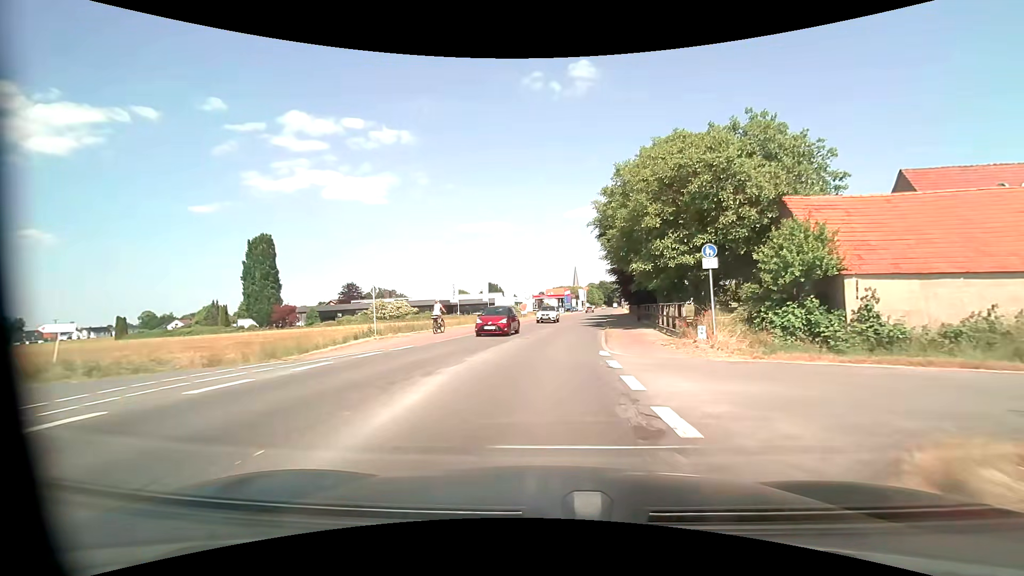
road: primary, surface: asphalt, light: Day
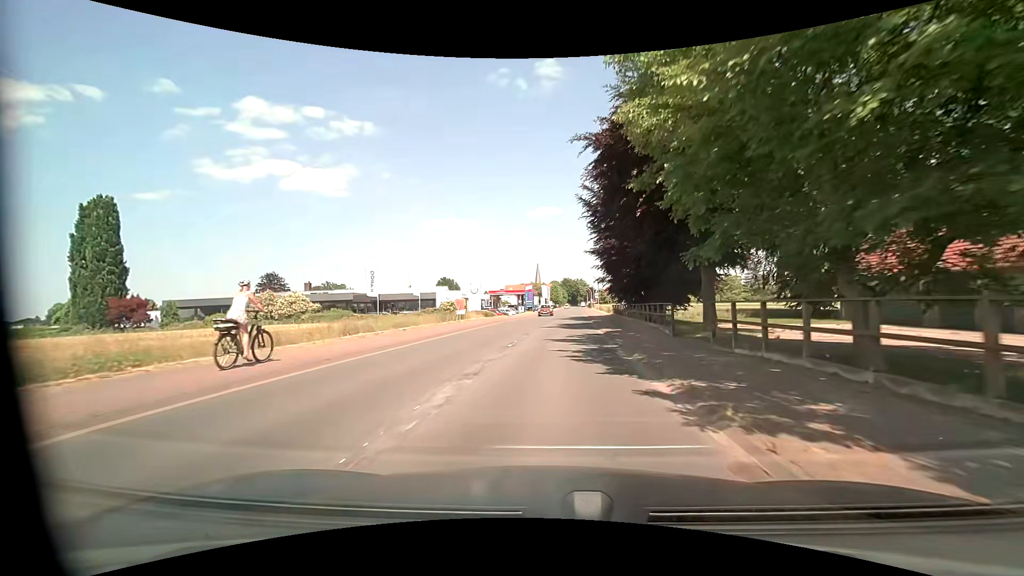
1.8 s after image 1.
(+1.0, +24.5) m; +4°
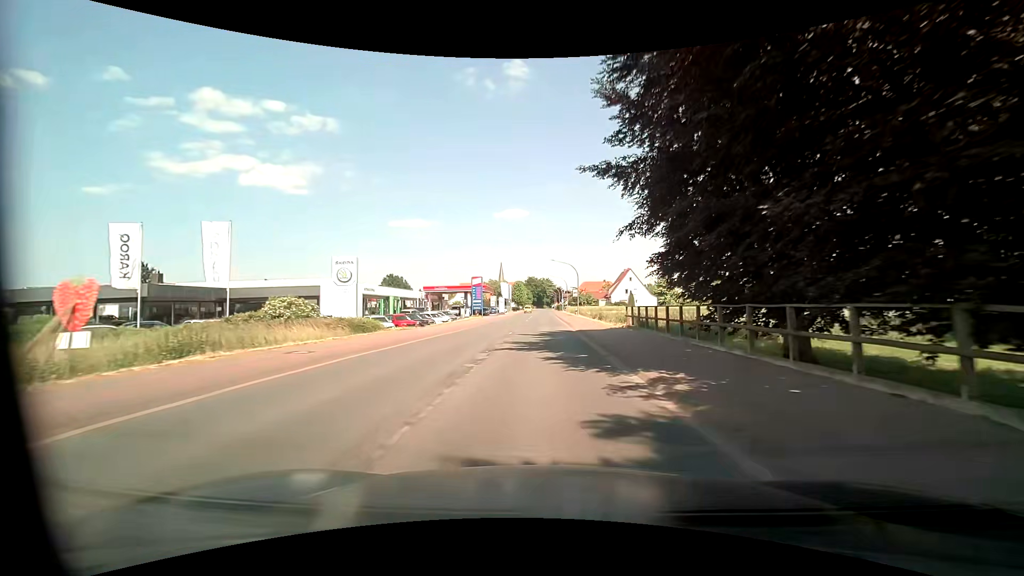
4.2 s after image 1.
(+1.4, +32.8) m; +4°
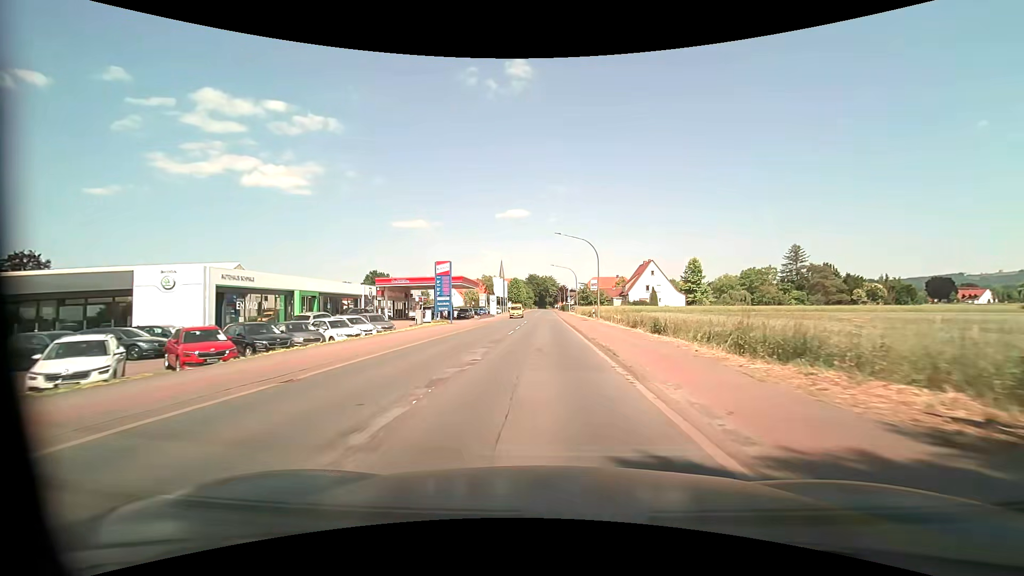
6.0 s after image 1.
(+0.1, +24.7) m; 0°
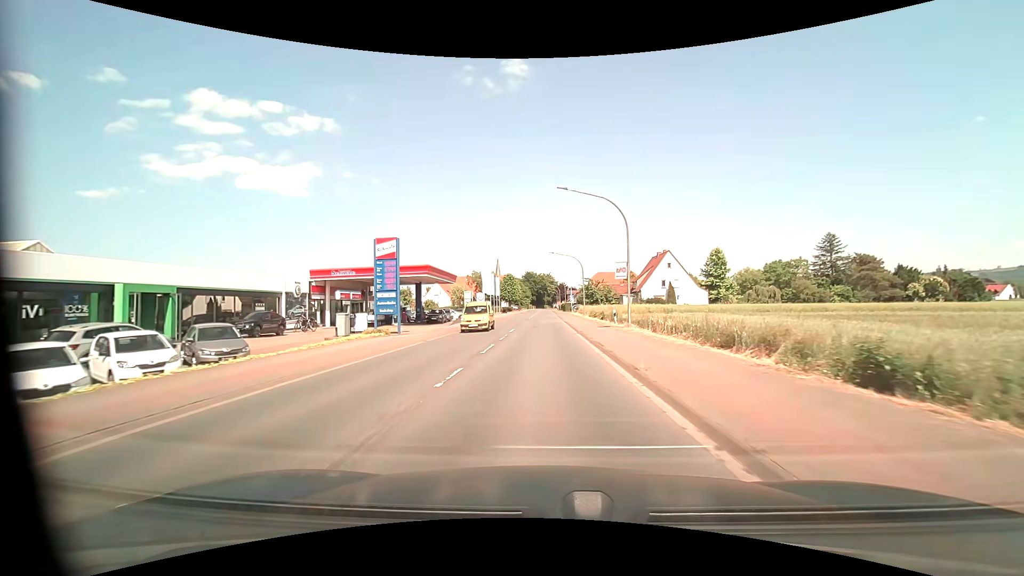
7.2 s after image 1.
(-0.1, +16.4) m; 0°
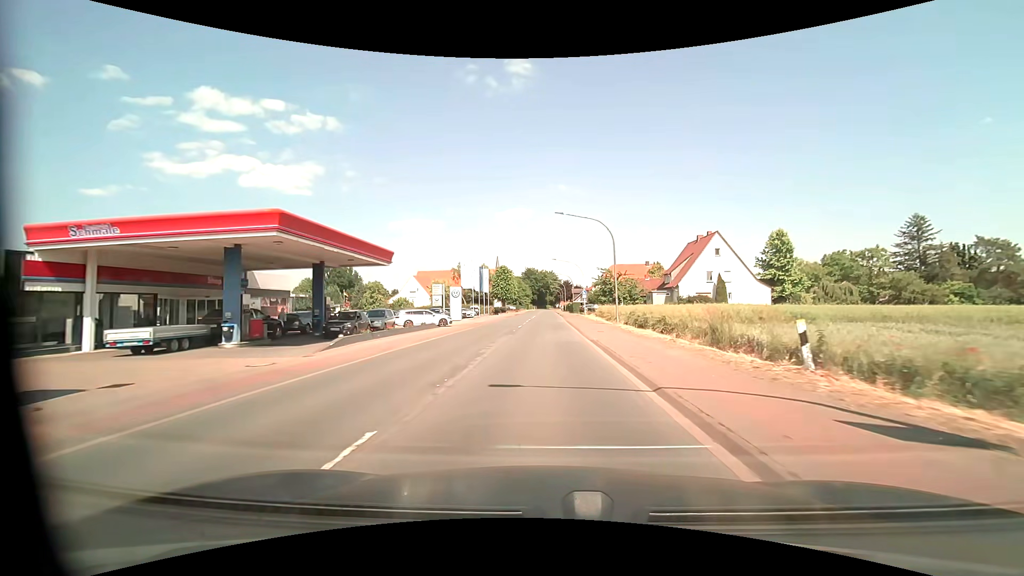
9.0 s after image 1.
(0.0, +24.6) m; 0°
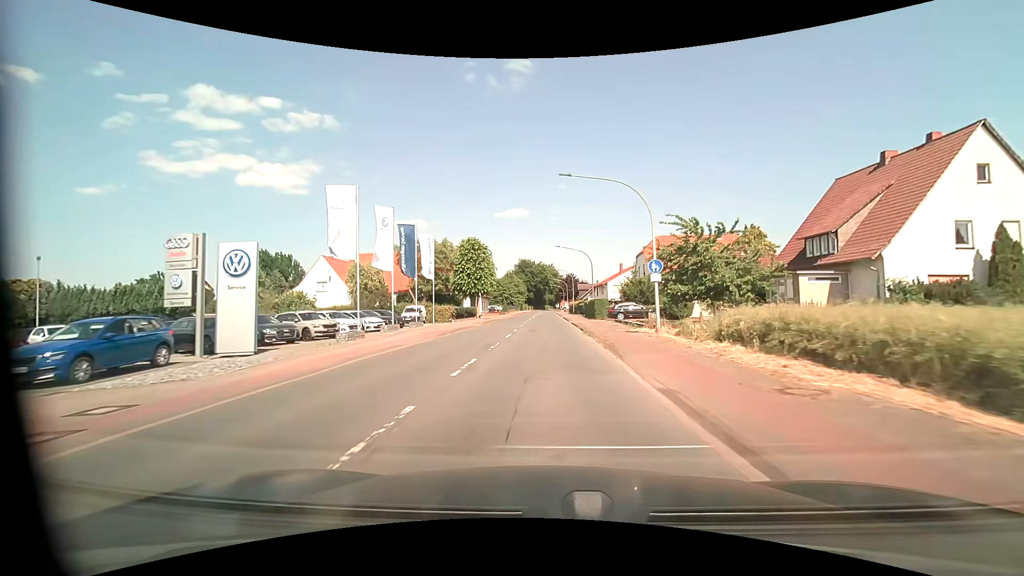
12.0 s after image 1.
(+0.2, +41.0) m; 0°
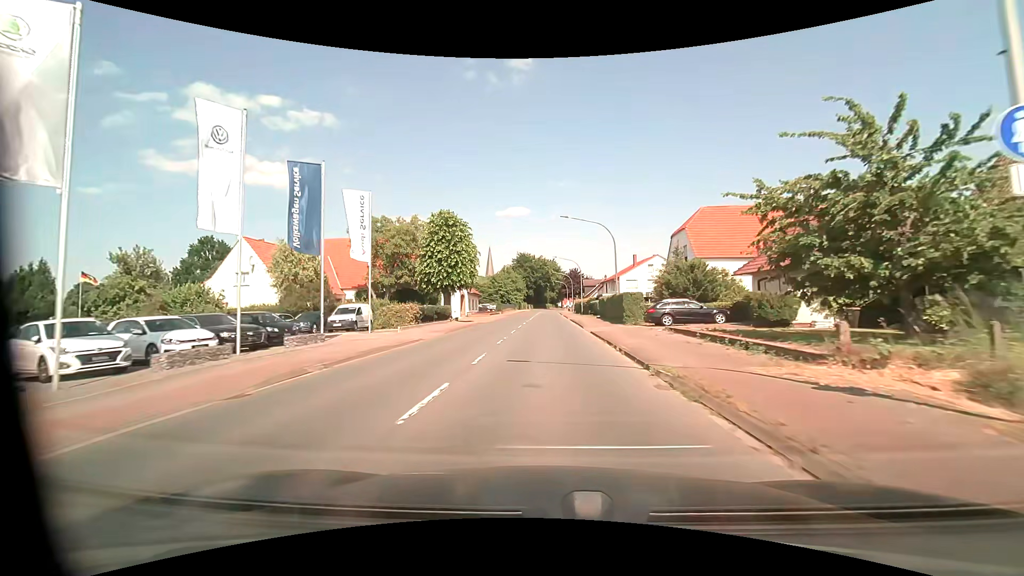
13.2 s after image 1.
(0.0, +16.4) m; 0°
(0, +10) (0, +20) (0, +30) (0, +40) (0, +50) (0, +60) (0, +70) (+1, +80) (+1, +90) (+1, +100) m
